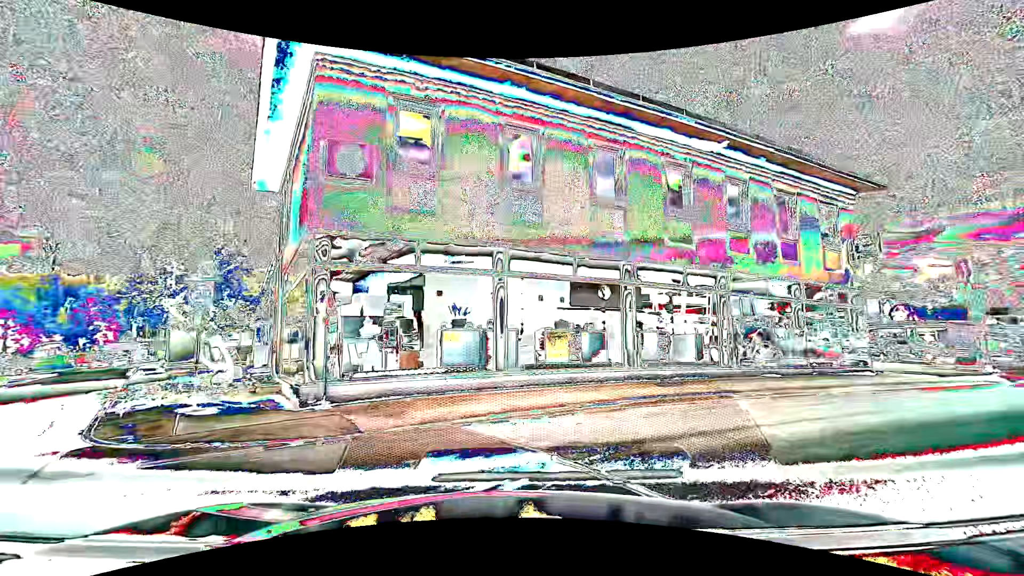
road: residential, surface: asphalt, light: Day
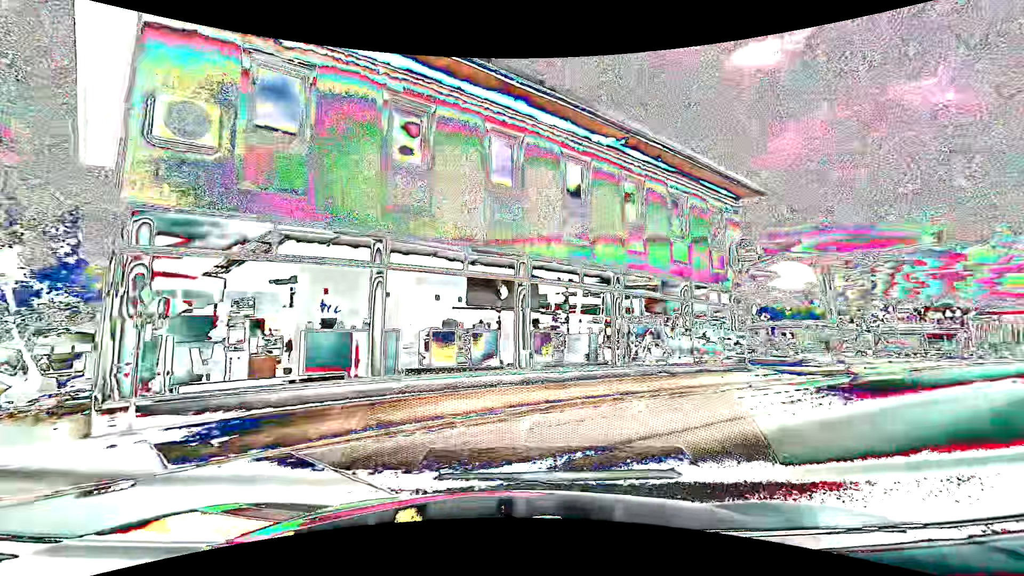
(+0.1, +1.6) m; +11°
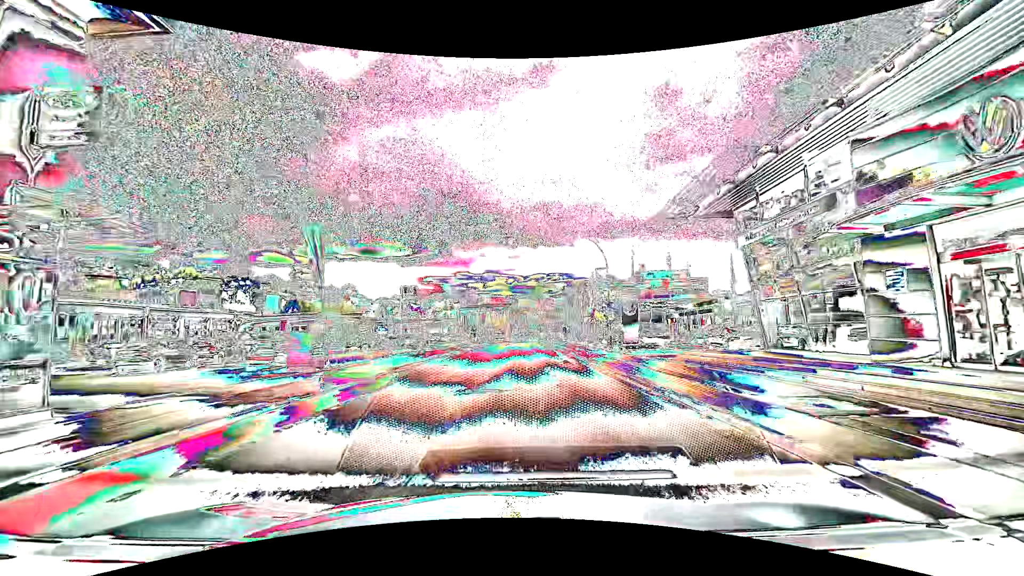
(+9.4, +12.6) m; +50°
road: tertiary
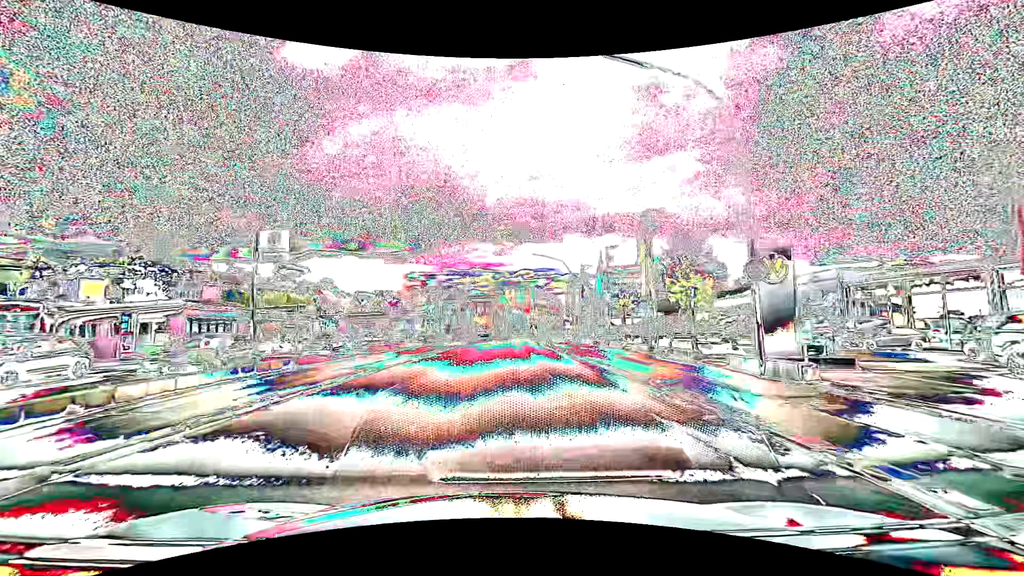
(+0.5, +22.8) m; +2°
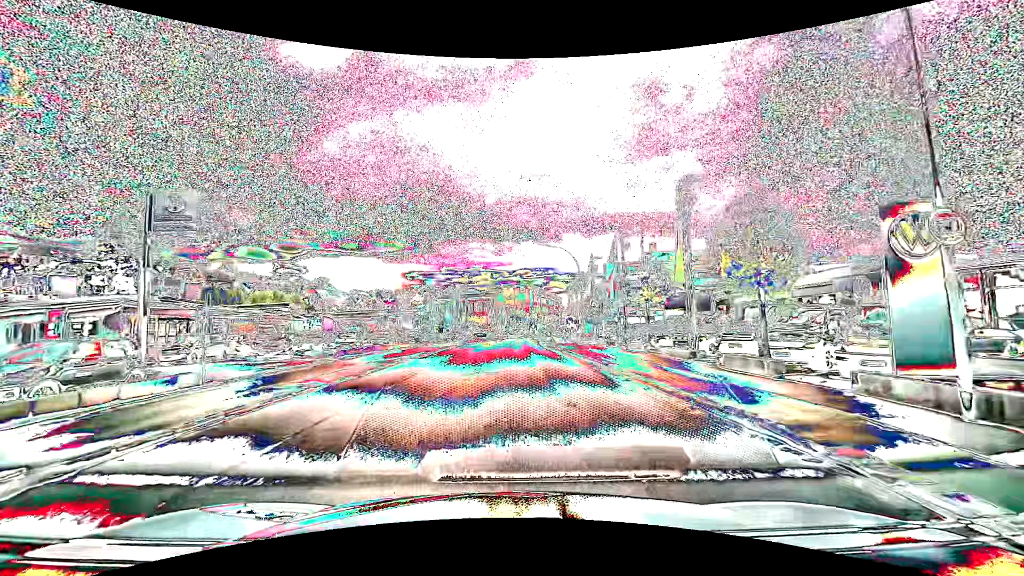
(0.0, +5.8) m; 0°
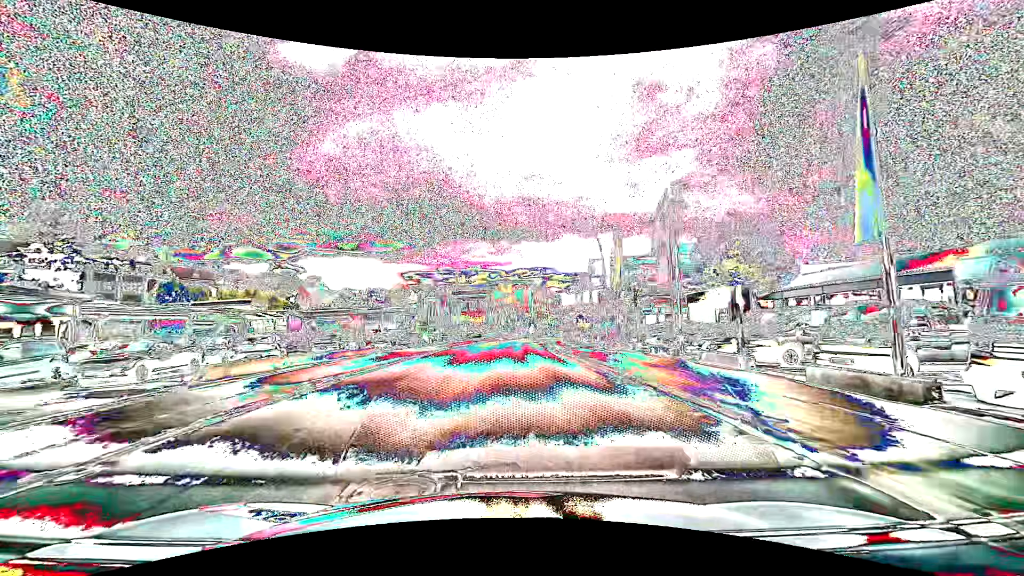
(0.0, +10.8) m; 0°
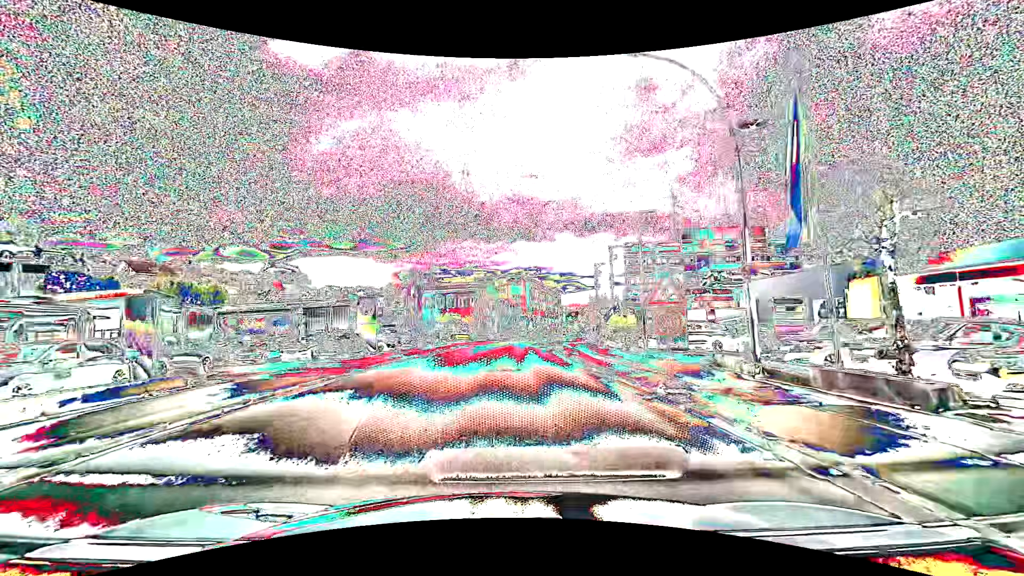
(+0.1, +18.8) m; 0°
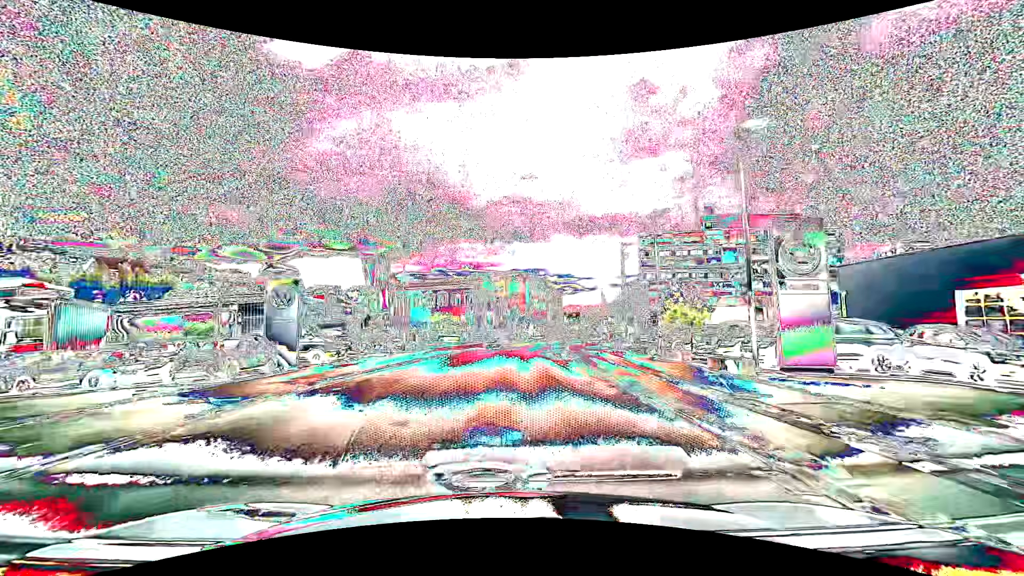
(+0.1, +12.2) m; 0°
(0, +10) (0, +20) (0, +30) (+1, +40) (+2, +50) (+4, +60) (+6, +69) (+8, +79) (+11, +89) (+13, +99) m
